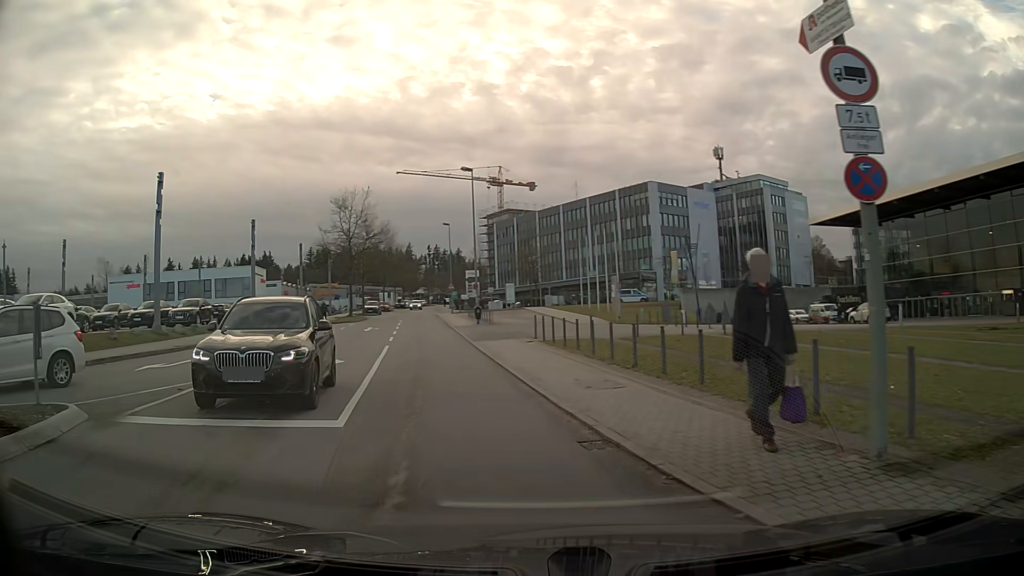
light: Day
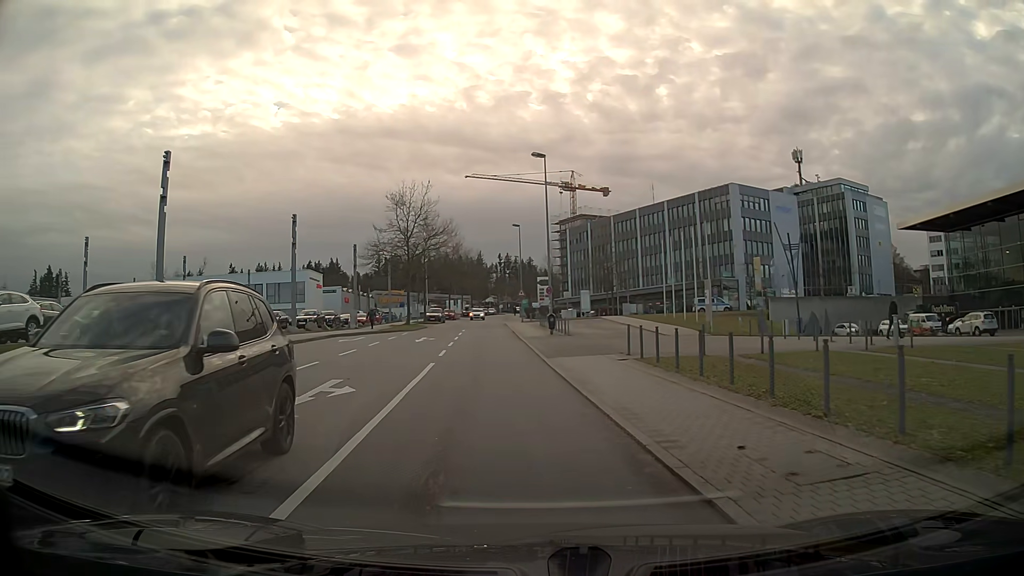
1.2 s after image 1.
(-0.4, +6.4) m; -5°
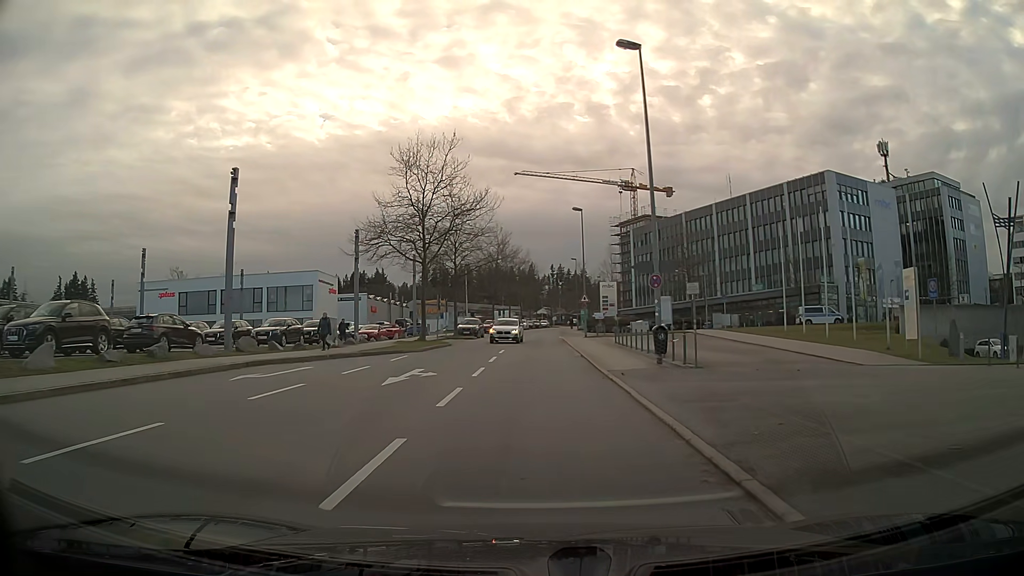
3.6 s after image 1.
(-0.9, +17.6) m; -3°
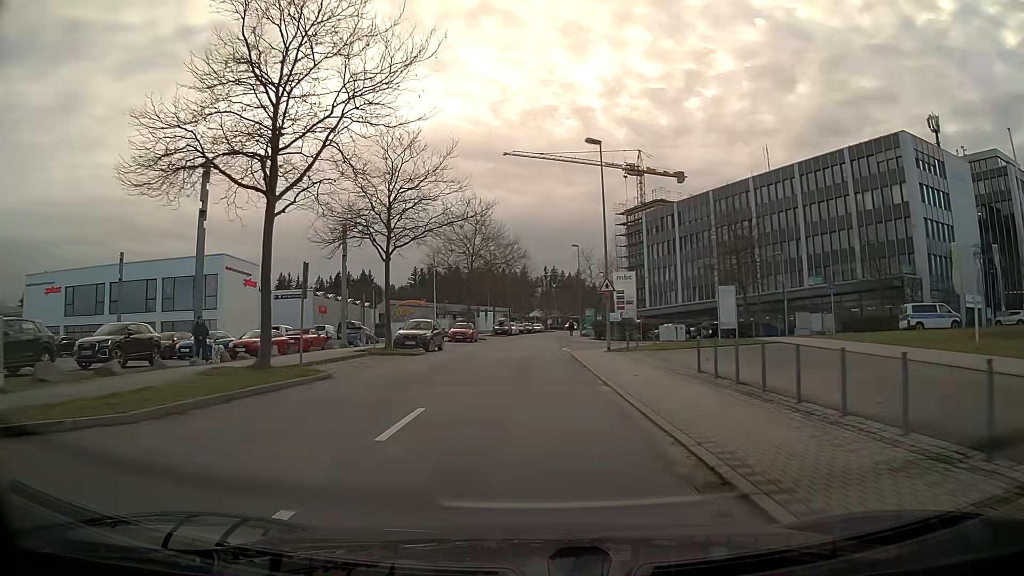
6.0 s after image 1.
(+0.2, +21.4) m; 0°
(0, +10) (0, +20) (0, +30) (0, +40) (0, +50) (+1, +60) (+1, +70) (+2, +80) (+4, +90) (+5, +100) m
